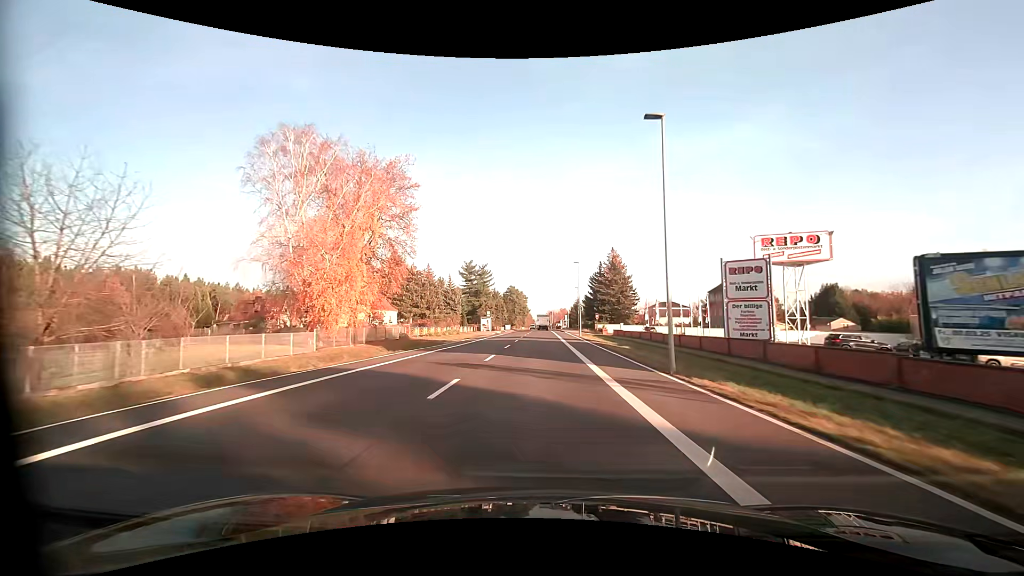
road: primary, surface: asphalt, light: Day
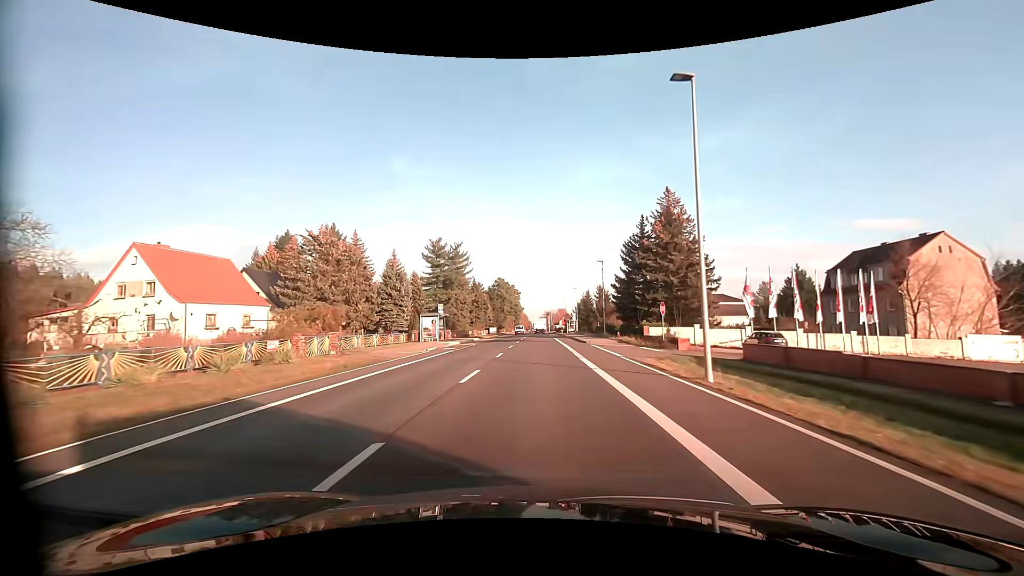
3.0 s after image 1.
(+0.4, +42.3) m; +1°
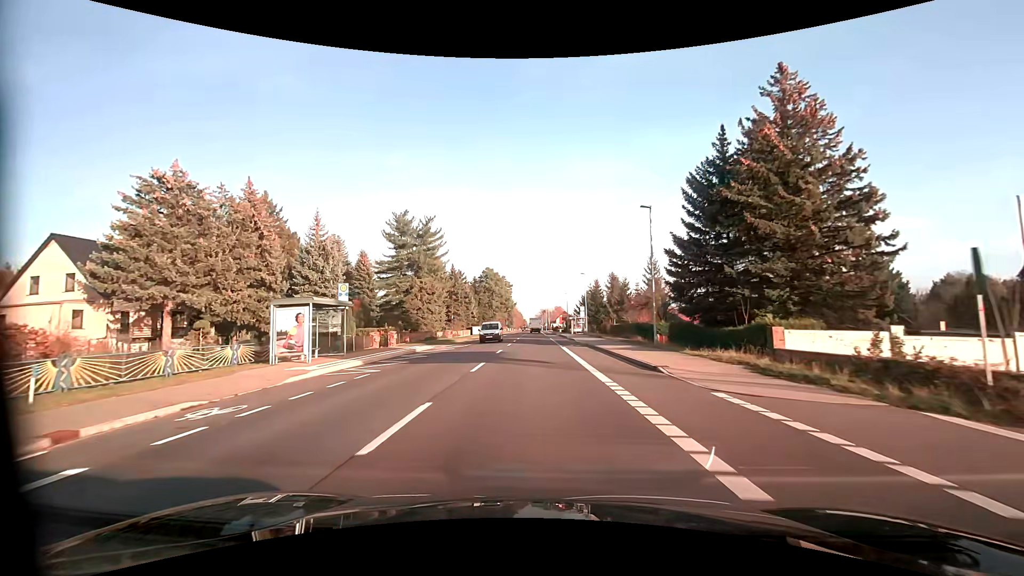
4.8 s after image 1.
(+0.1, +24.5) m; 0°
(0, +10) (0, +20) (0, +30) (0, +40) (0, +50) (0, +60) (0, +70) (0, +80) (0, +90) (0, +100) m
